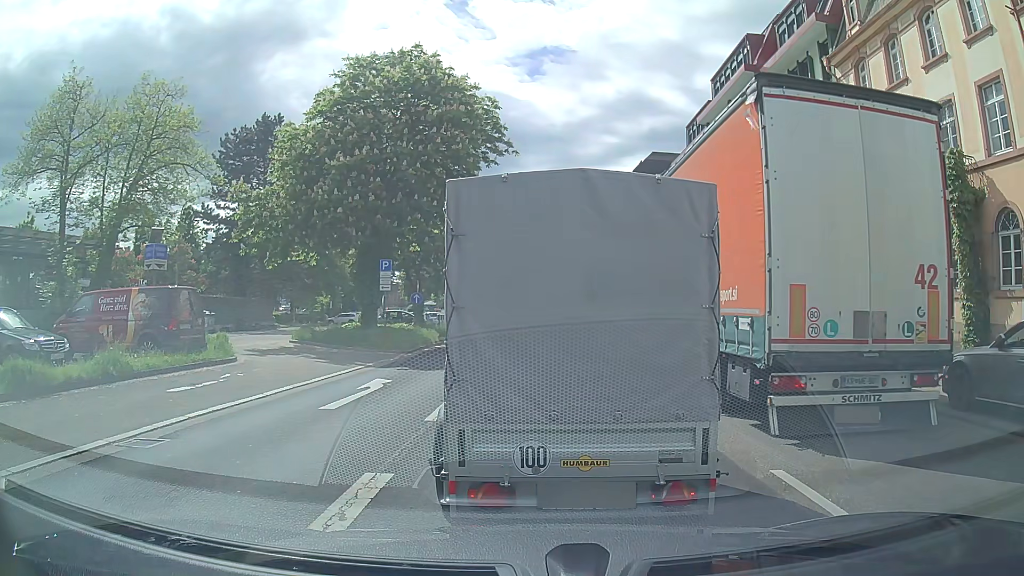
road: primary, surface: asphalt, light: Day
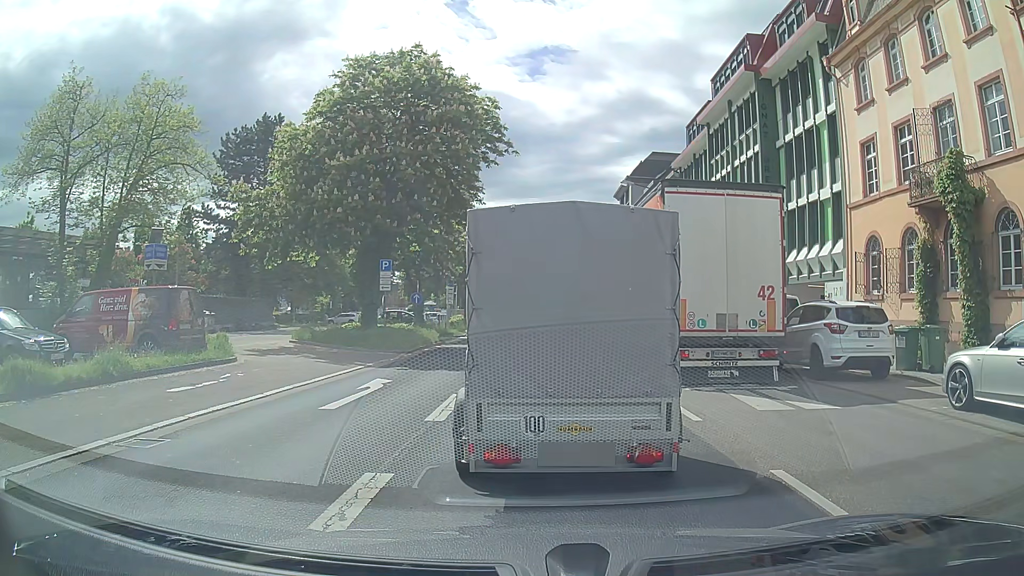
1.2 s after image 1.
(0.0, 0.0) m; 0°
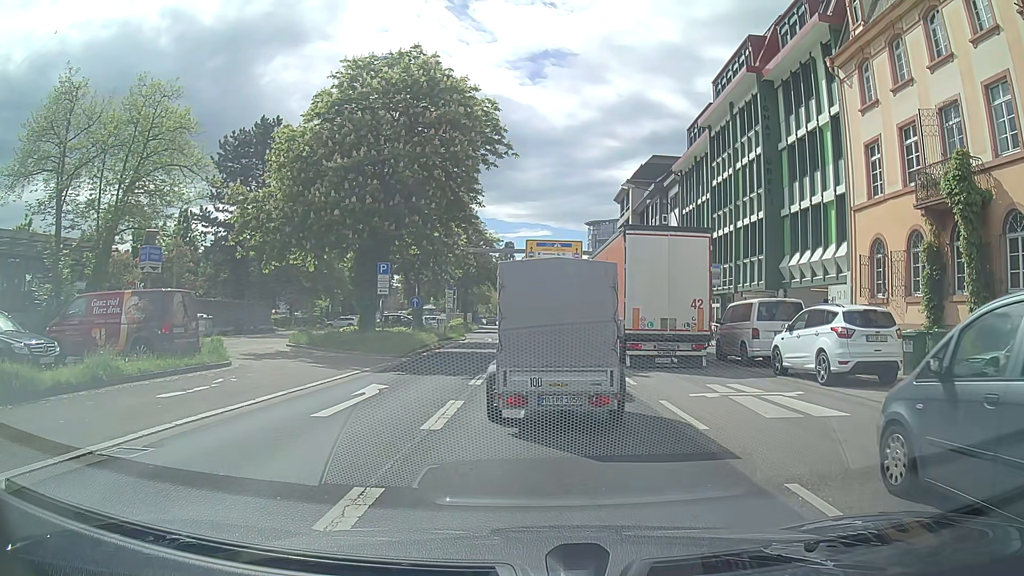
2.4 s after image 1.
(0.0, +0.4) m; 0°
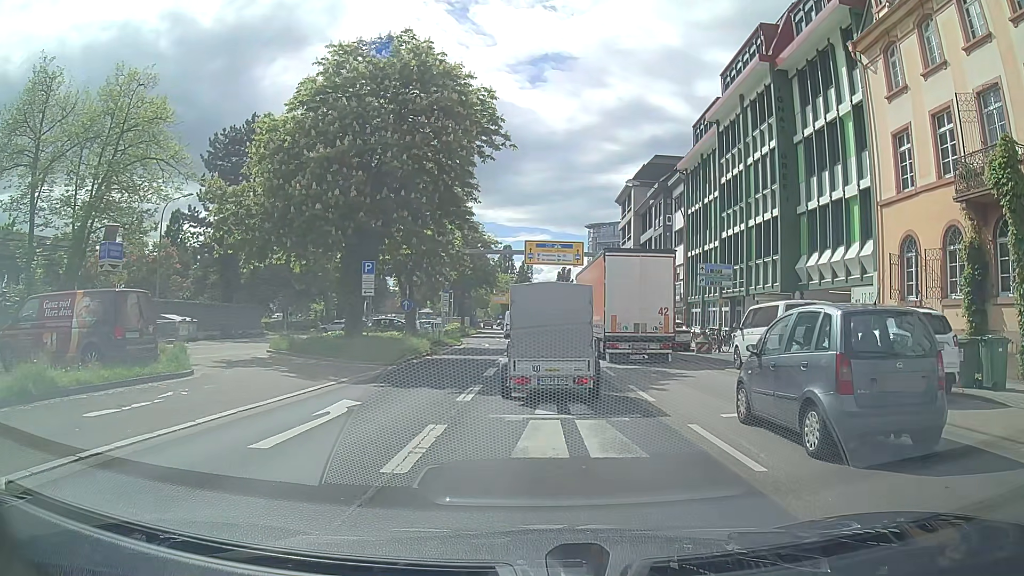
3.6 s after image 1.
(+0.1, +2.4) m; +2°
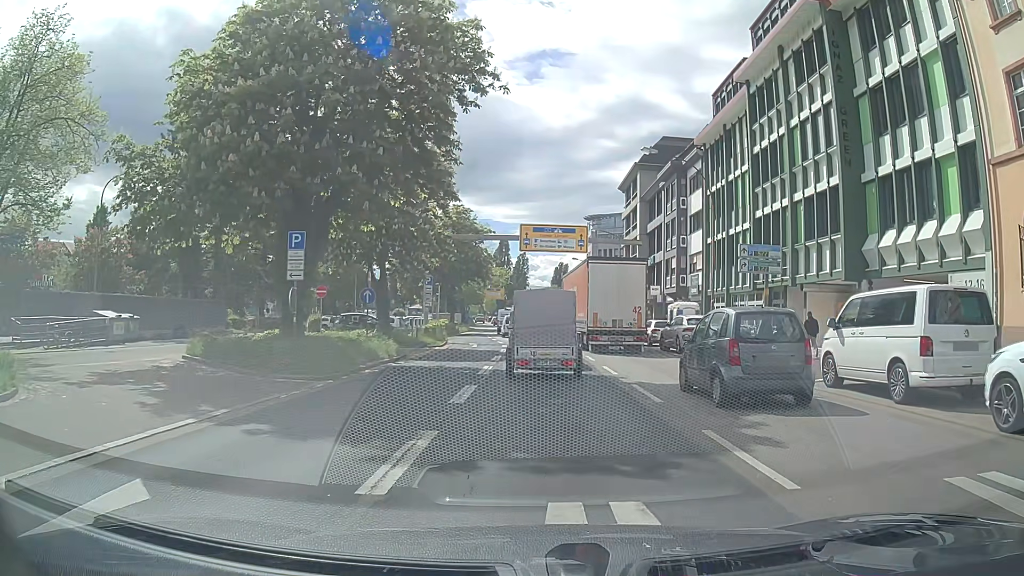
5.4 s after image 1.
(+0.2, +7.1) m; +3°
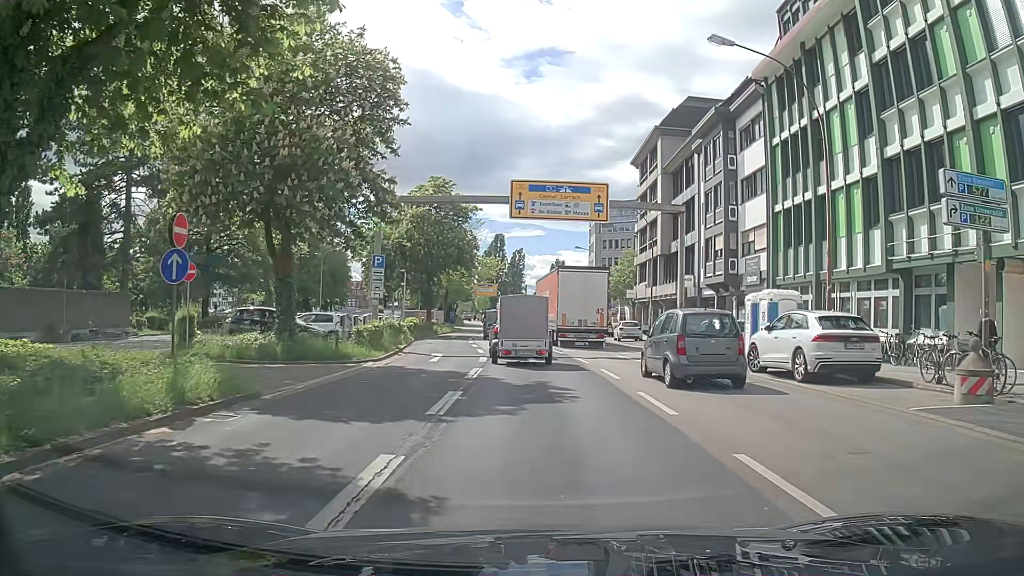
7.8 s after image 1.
(-0.1, +13.9) m; -1°
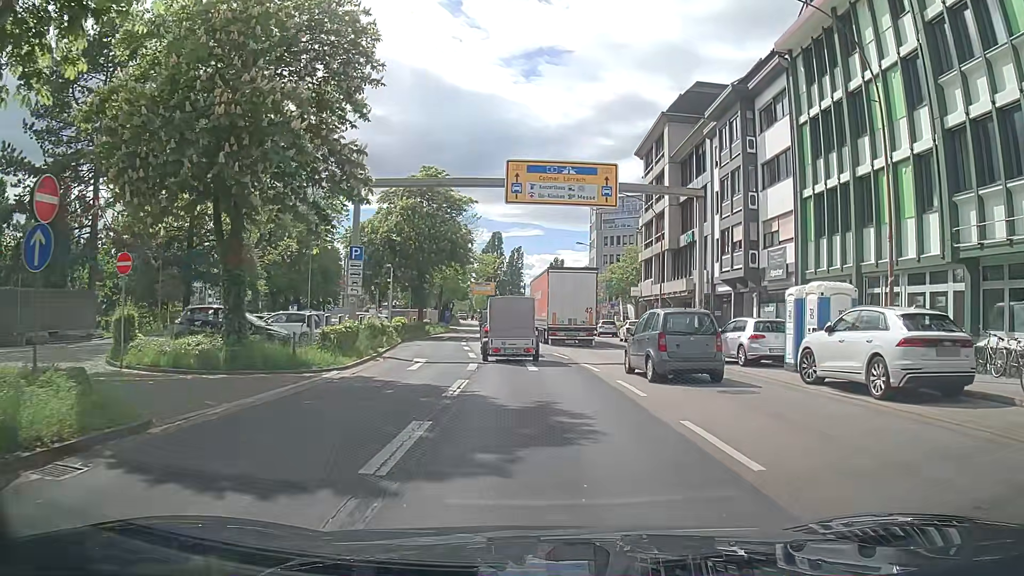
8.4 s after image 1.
(0.0, +3.8) m; +1°
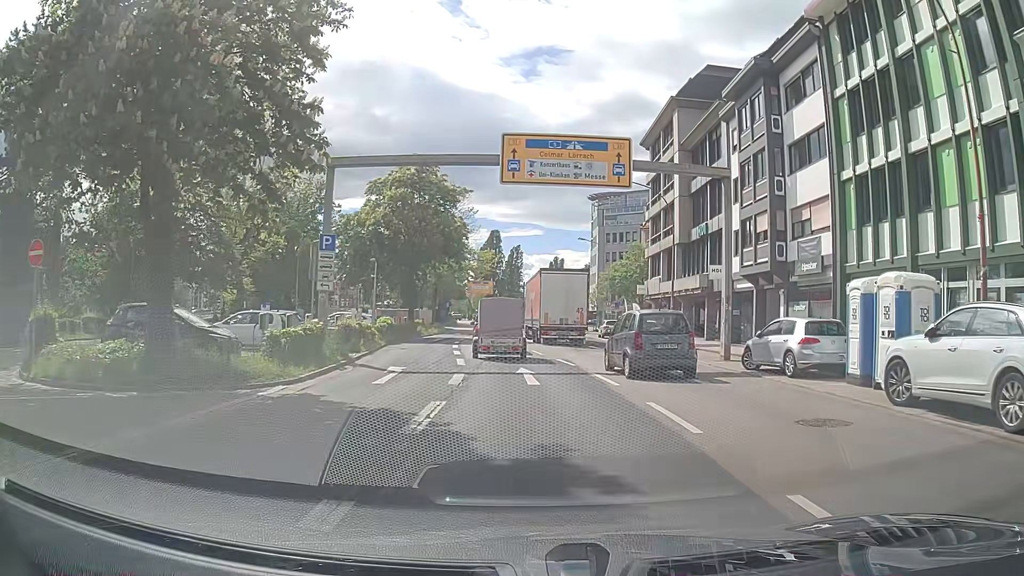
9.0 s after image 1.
(0.0, +4.0) m; 0°
(0, +10) (0, +20) (-1, +30) (-2, +40) (-3, +50) (-3, +60) (-4, +70) (-4, +80) (-5, +90) (-6, +100) m
